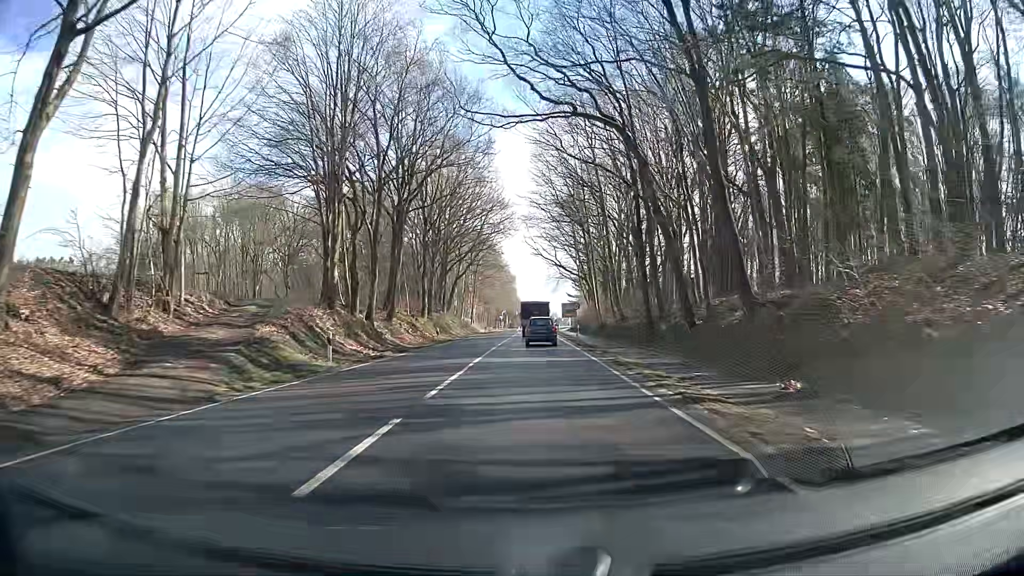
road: primary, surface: asphalt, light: Day
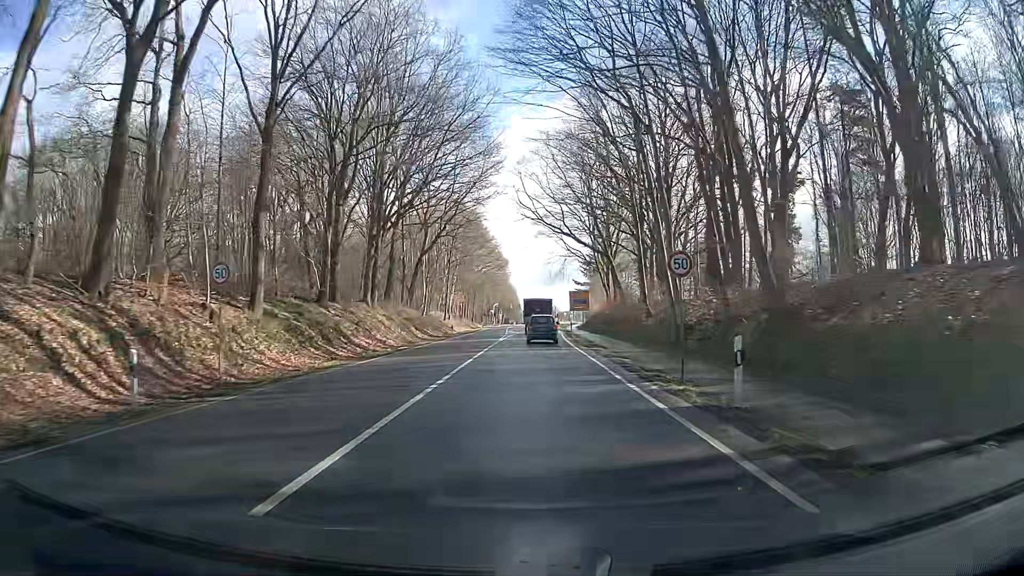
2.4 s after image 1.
(+0.5, +37.8) m; -1°
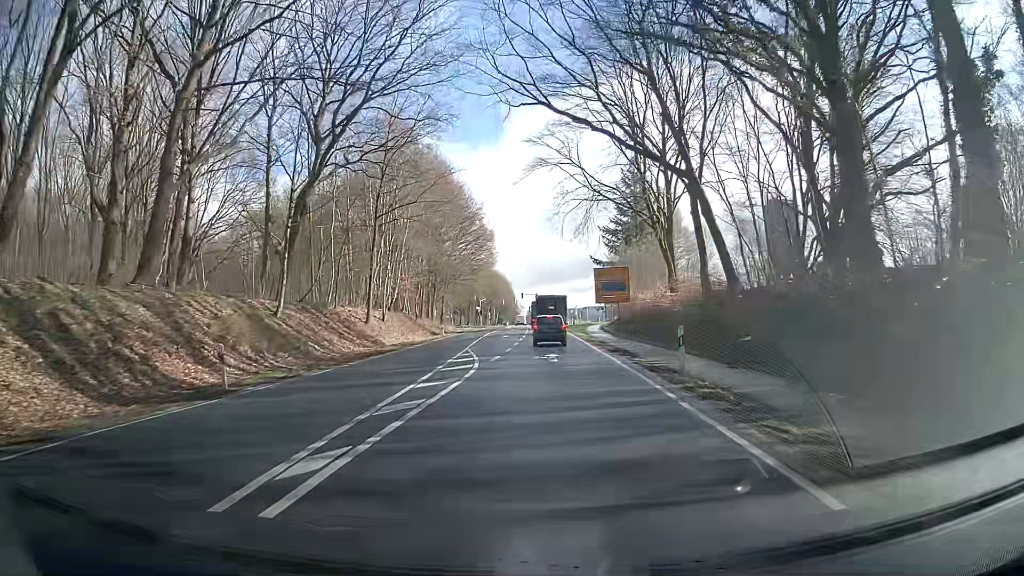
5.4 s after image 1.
(+1.1, +45.5) m; +2°
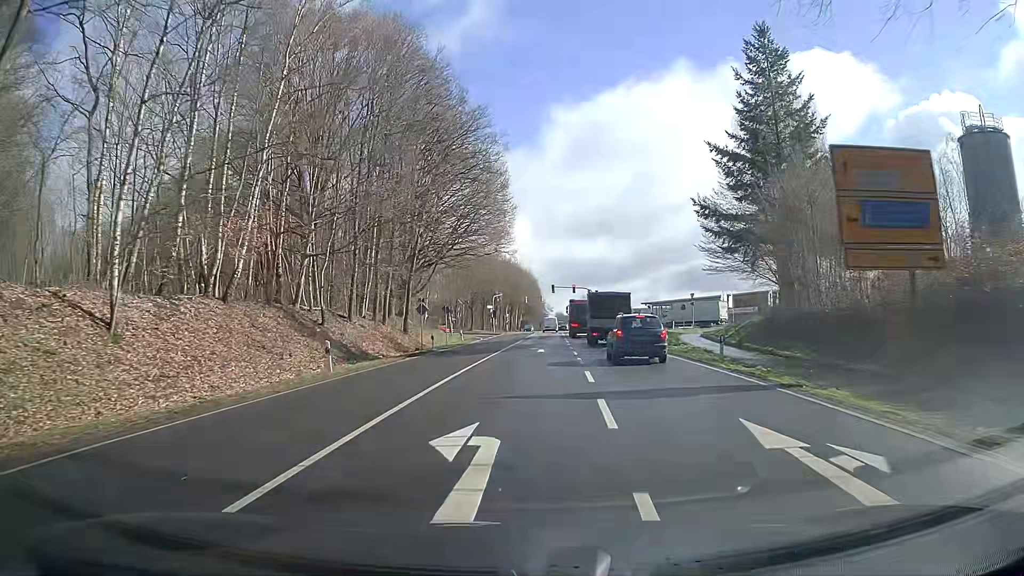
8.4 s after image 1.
(-1.1, +43.8) m; -2°
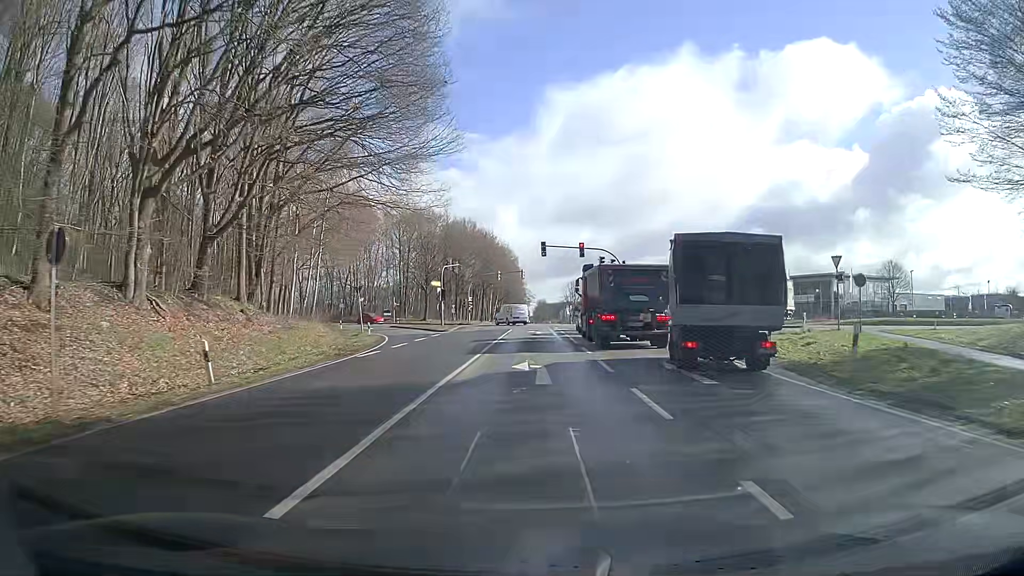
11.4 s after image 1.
(+0.5, +42.7) m; +1°
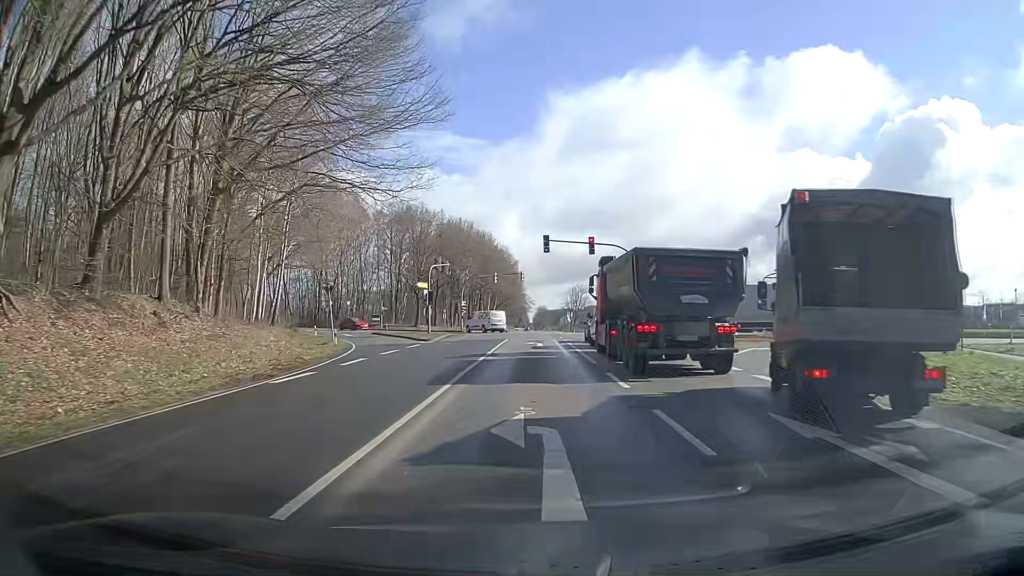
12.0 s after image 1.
(+0.1, +8.1) m; 0°
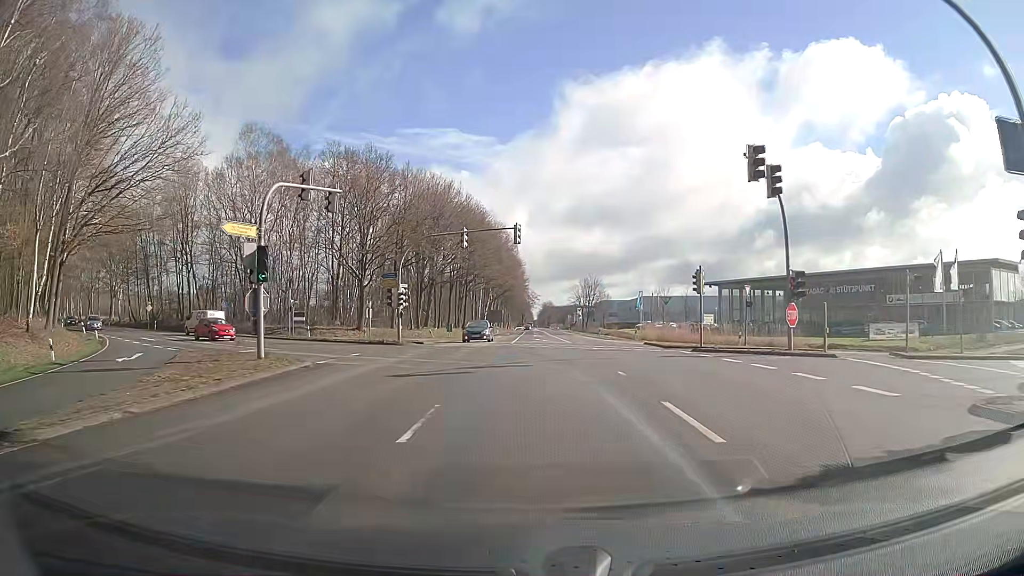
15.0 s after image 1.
(+0.3, +36.3) m; 0°
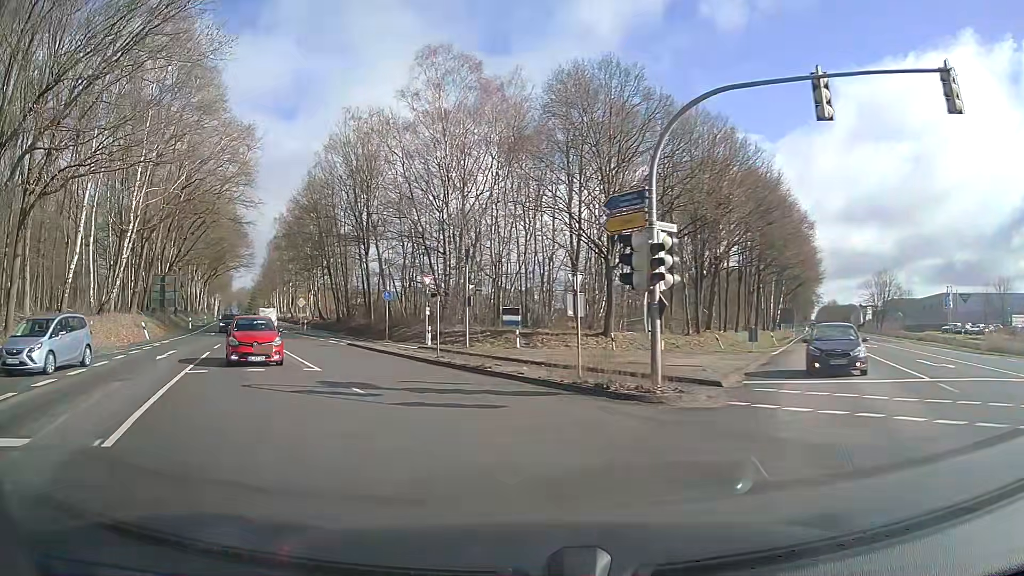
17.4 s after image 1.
(-3.8, +24.6) m; -23°
(-1, +10) (-4, +19) (-9, +28) (-13, +37) (-18, +46) (-22, +55) (-27, +64) (-31, +73) (-36, +82) (-40, +91) m
